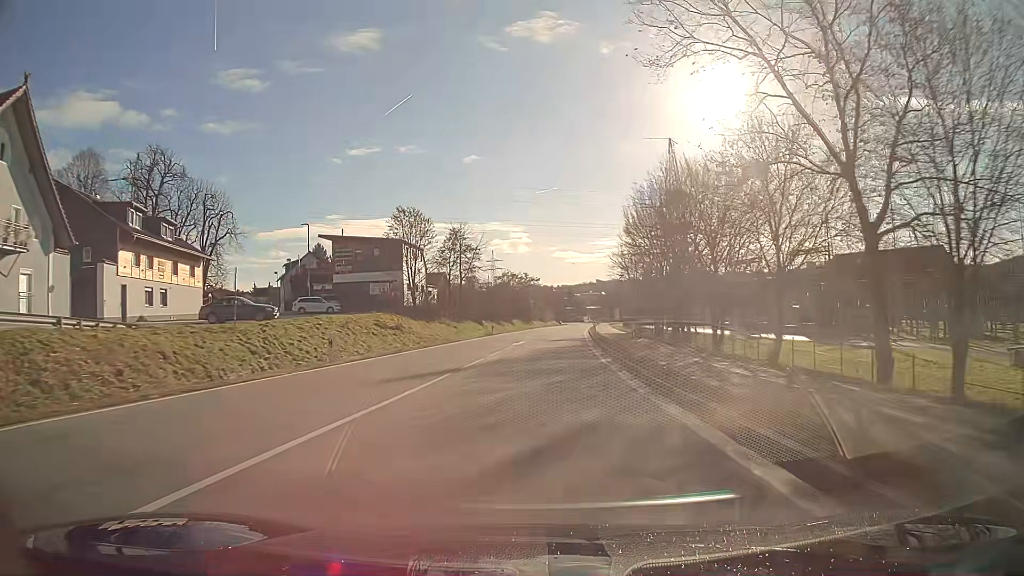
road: primary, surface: asphalt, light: Day
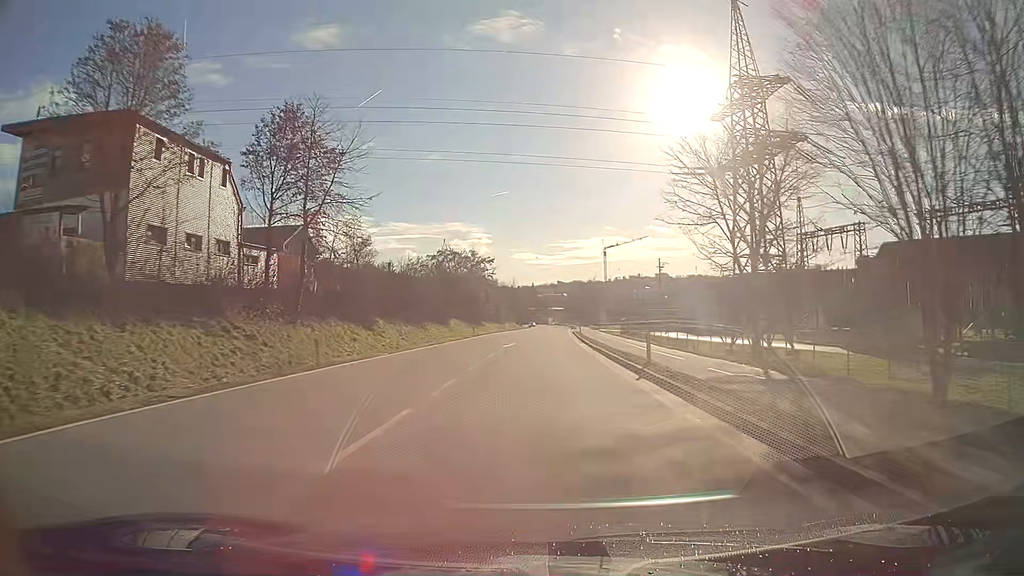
(+1.3, +43.2) m; +3°
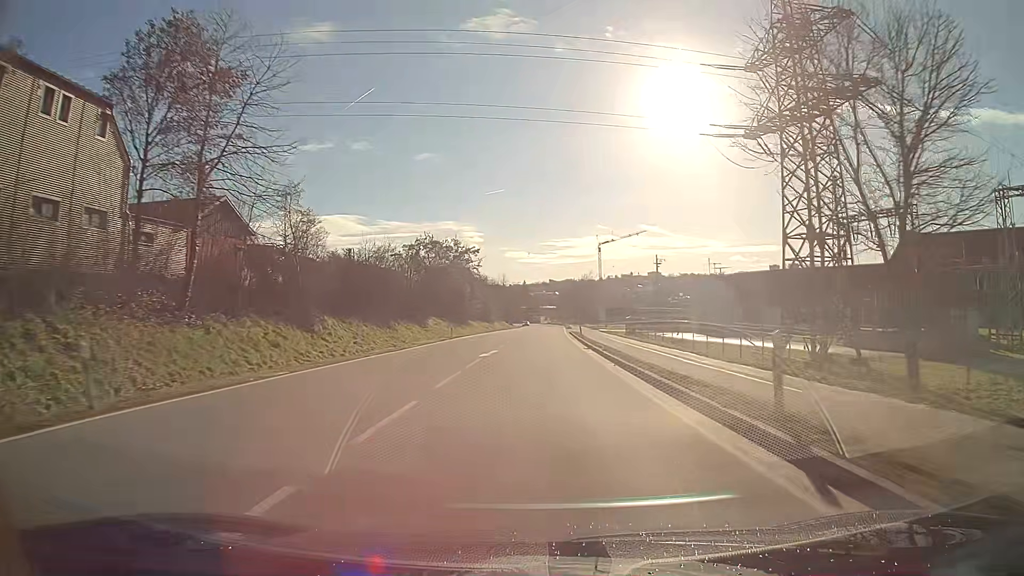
(+0.1, +10.8) m; +1°
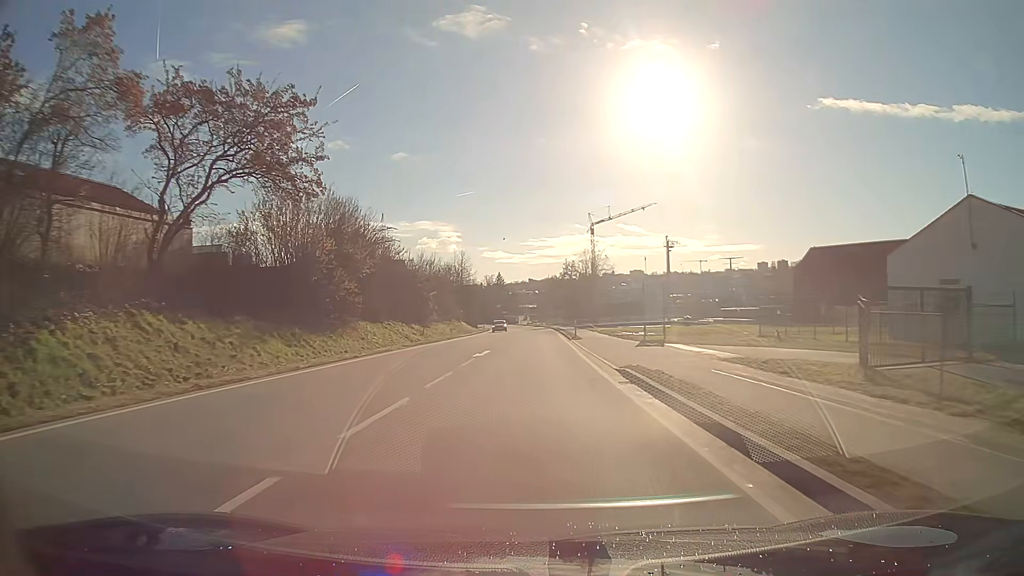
(+0.9, +53.8) m; +1°
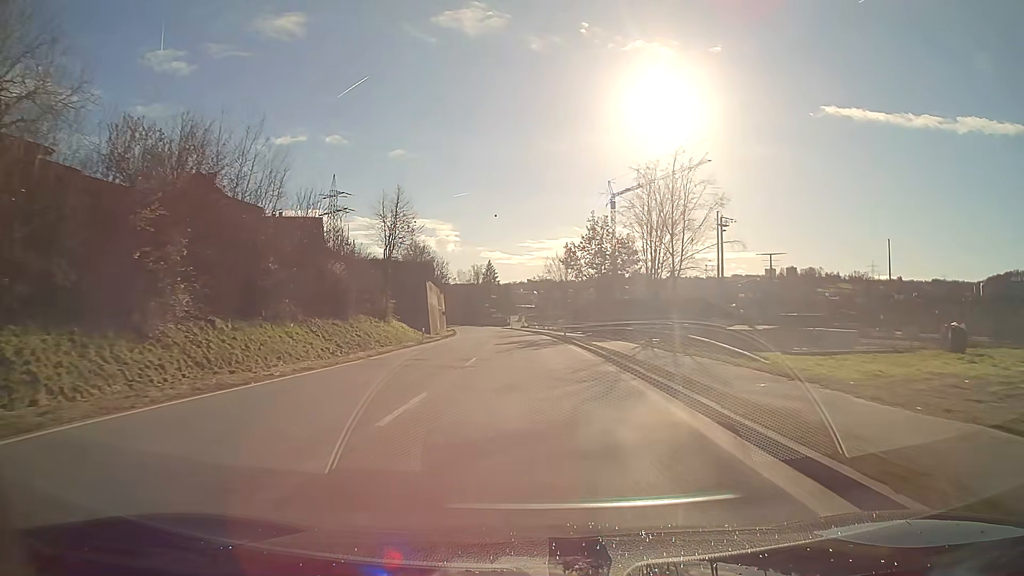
(+0.1, +53.7) m; 0°
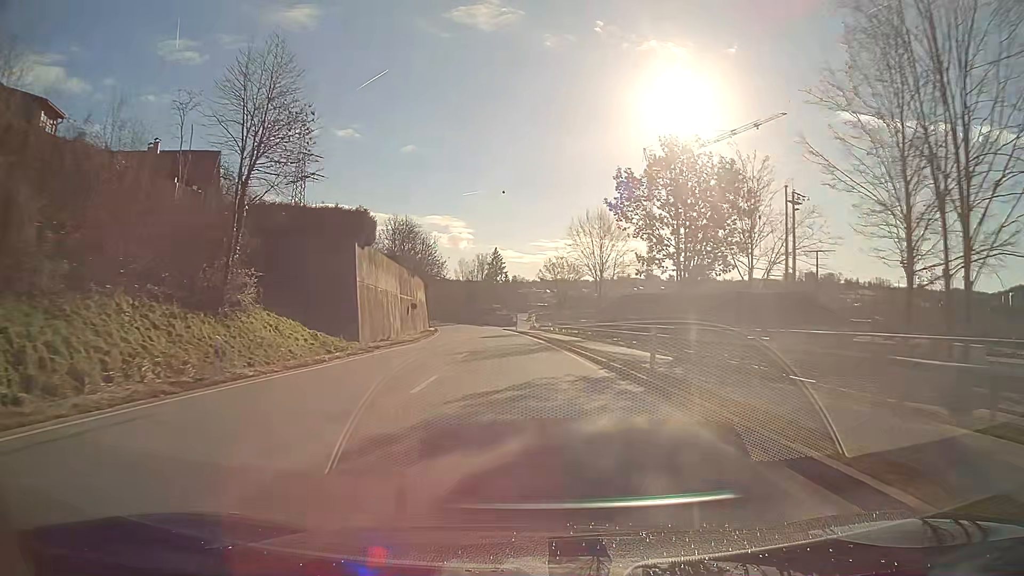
(-0.3, +32.2) m; -1°
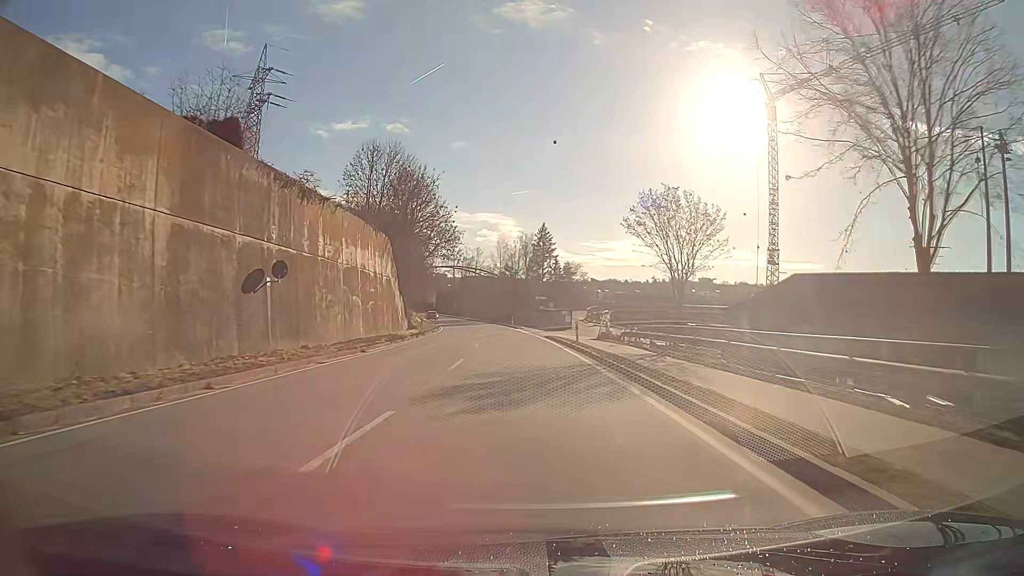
(-1.5, +42.9) m; -4°
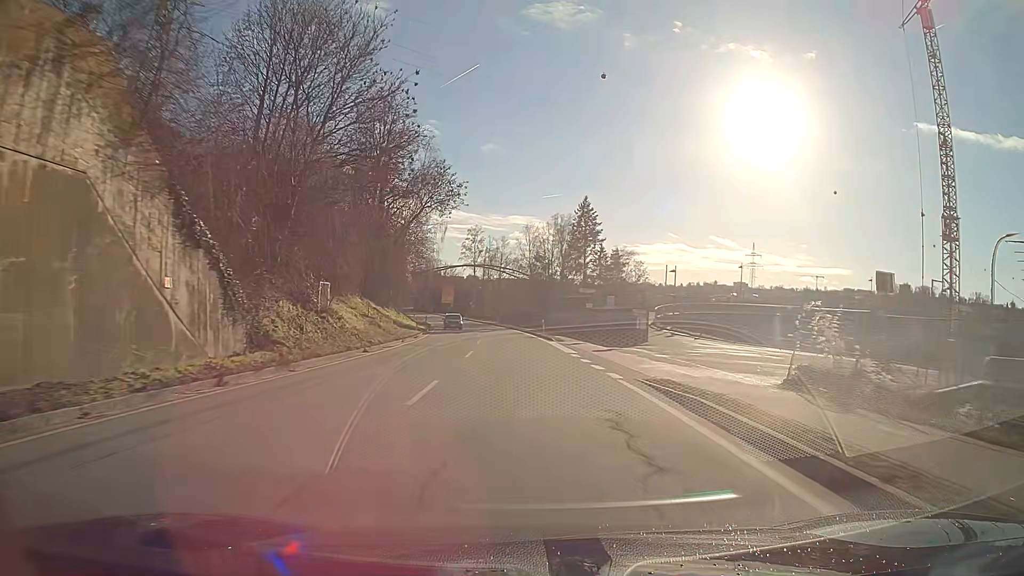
(-0.7, +32.3) m; -3°
